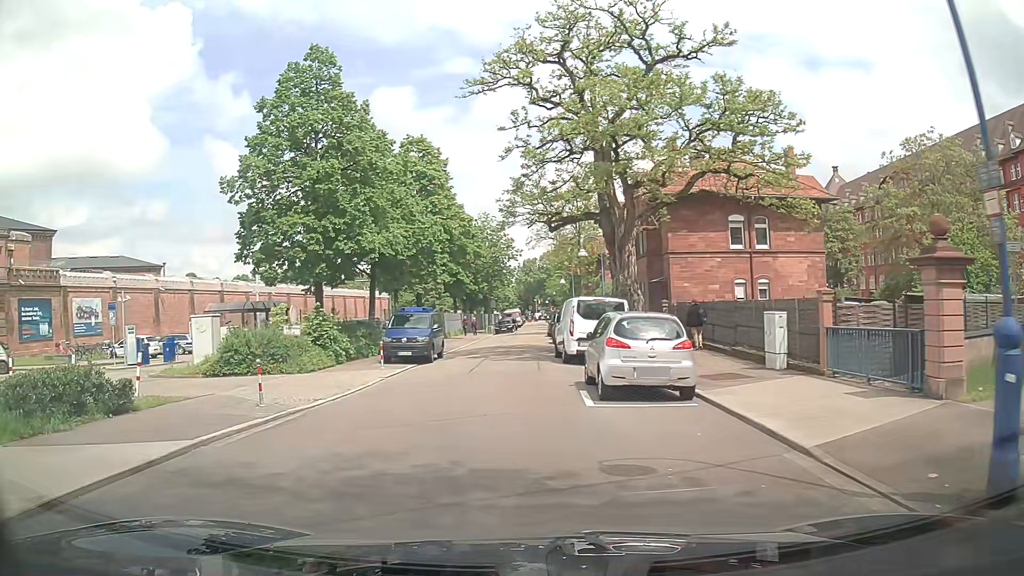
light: Day
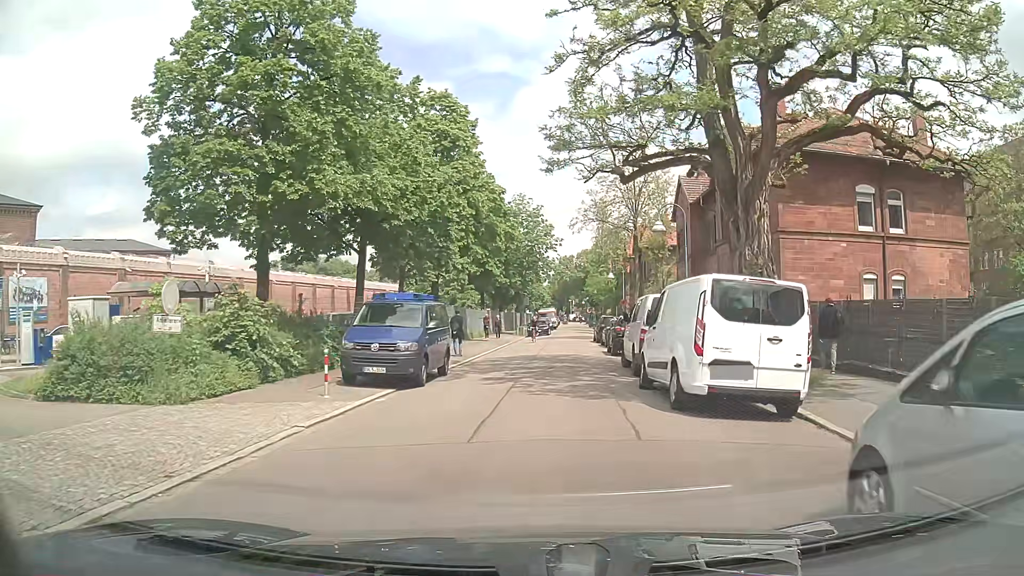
(-0.9, +10.7) m; -5°
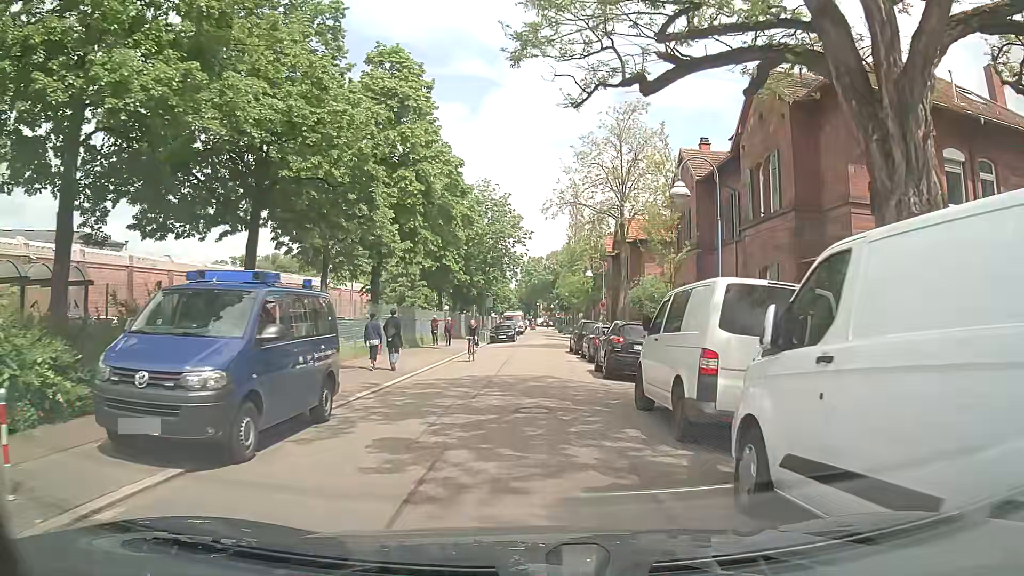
(+0.3, +8.2) m; +4°
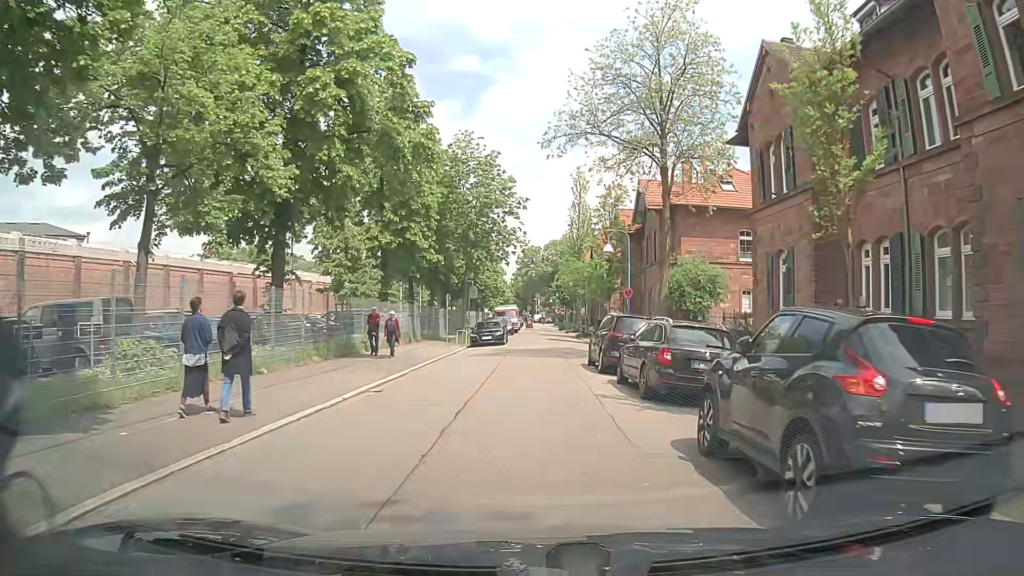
(-0.1, +13.3) m; 0°
(0, +10) (0, +20) (+1, +30) (+2, +40) (+2, +50) (+2, +60) (+1, +70) (+1, +80) (+1, +90) (+1, +100) m
